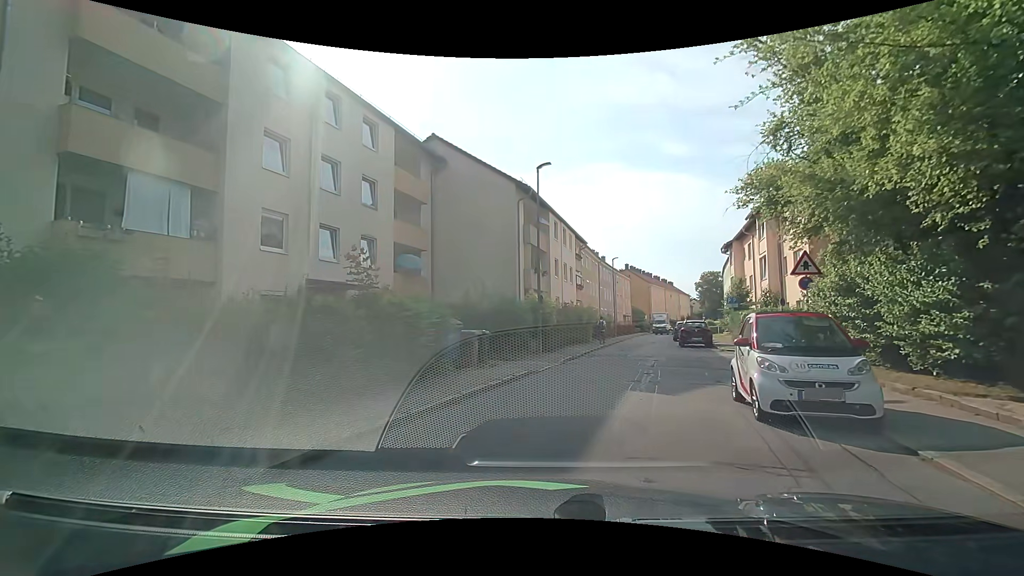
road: residential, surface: asphalt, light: Day
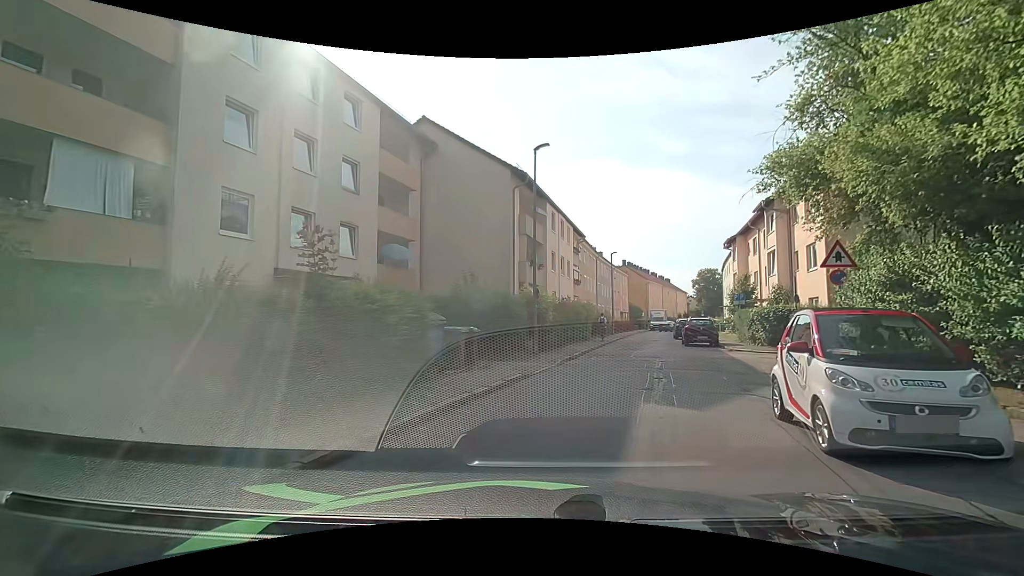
(0.0, +1.9) m; +2°
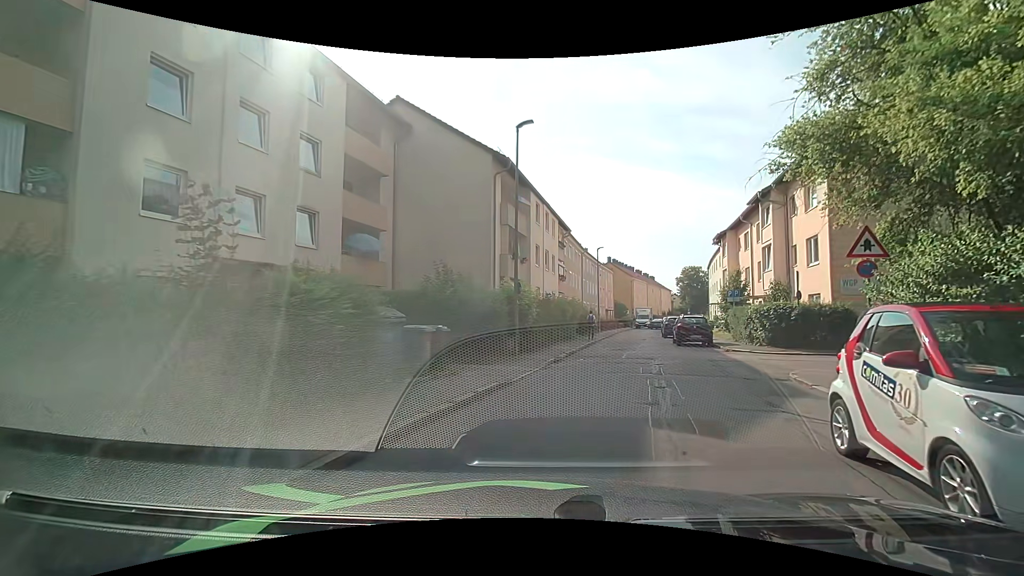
(0.0, +2.1) m; 0°
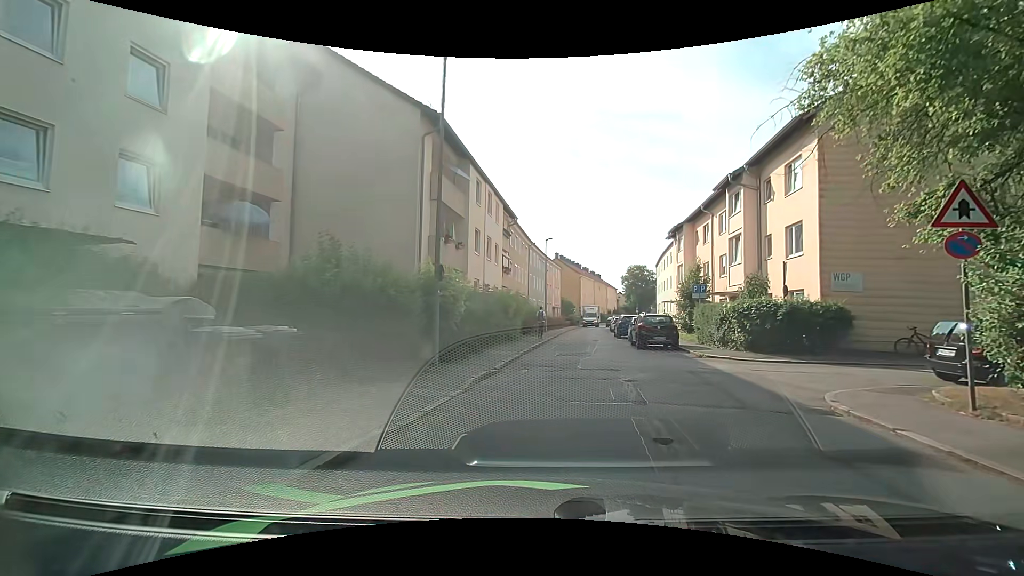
(+0.3, +4.7) m; +6°
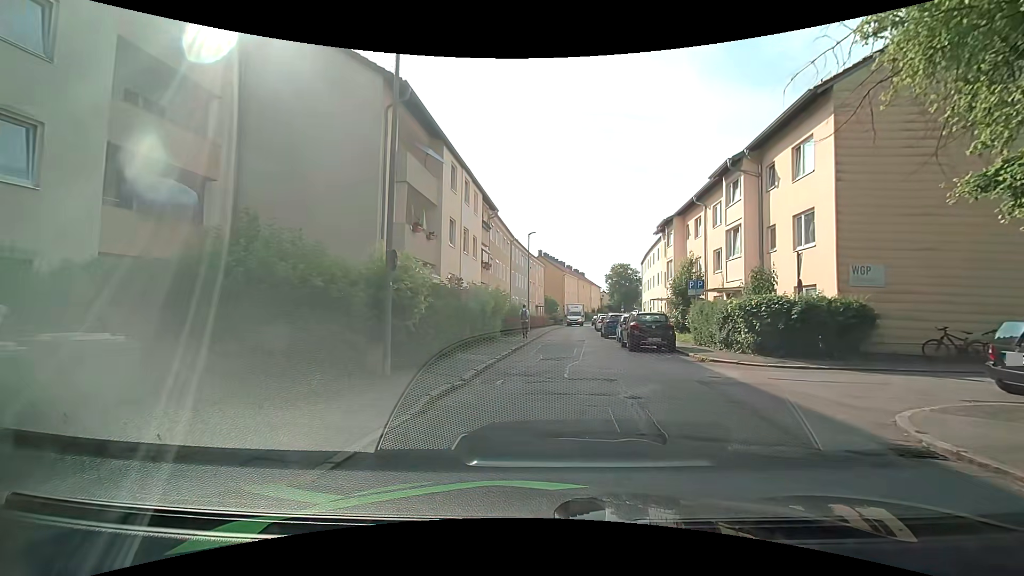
(+0.1, +2.5) m; +3°
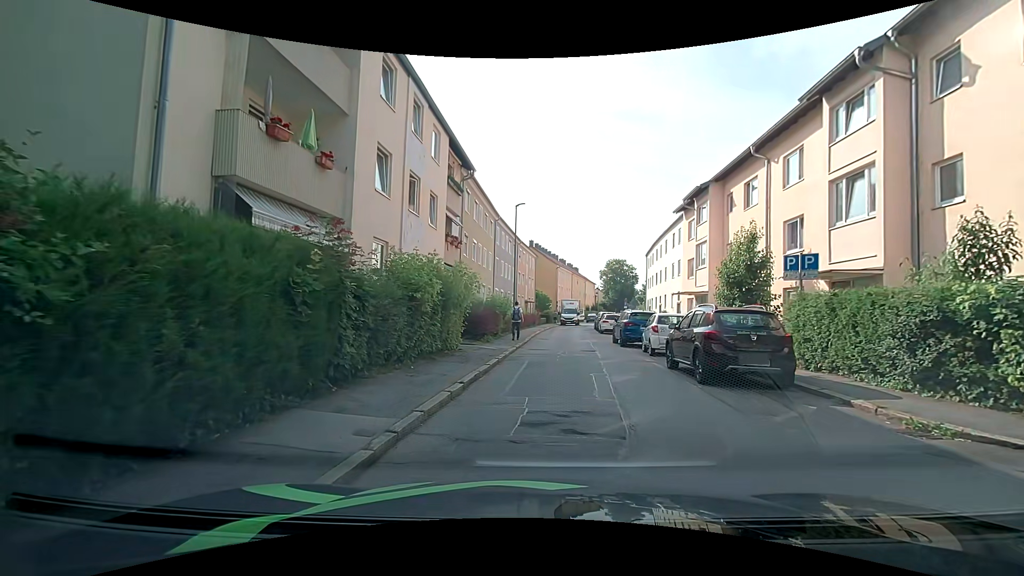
(-0.1, +9.5) m; 0°
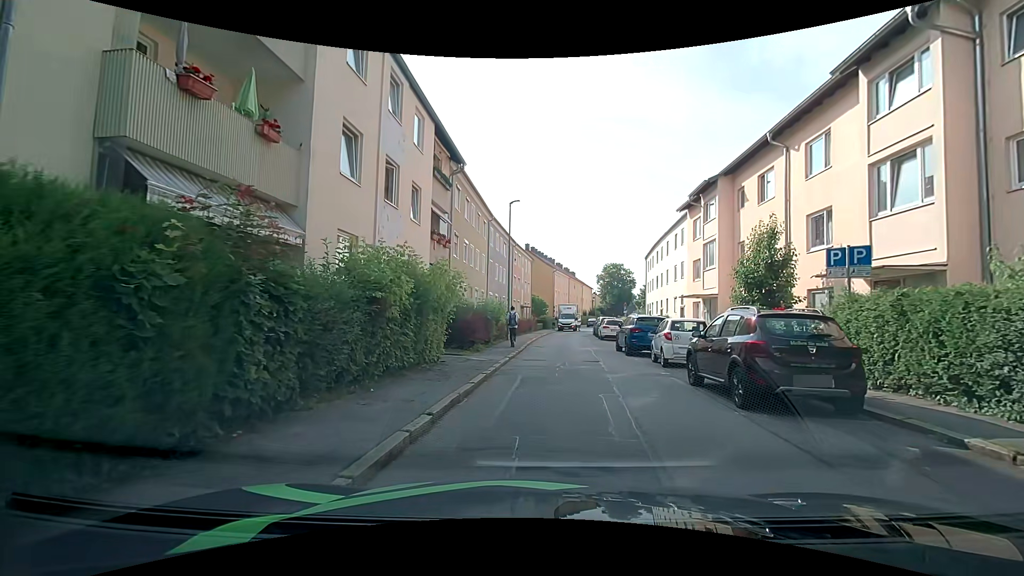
(0.0, +2.2) m; +1°
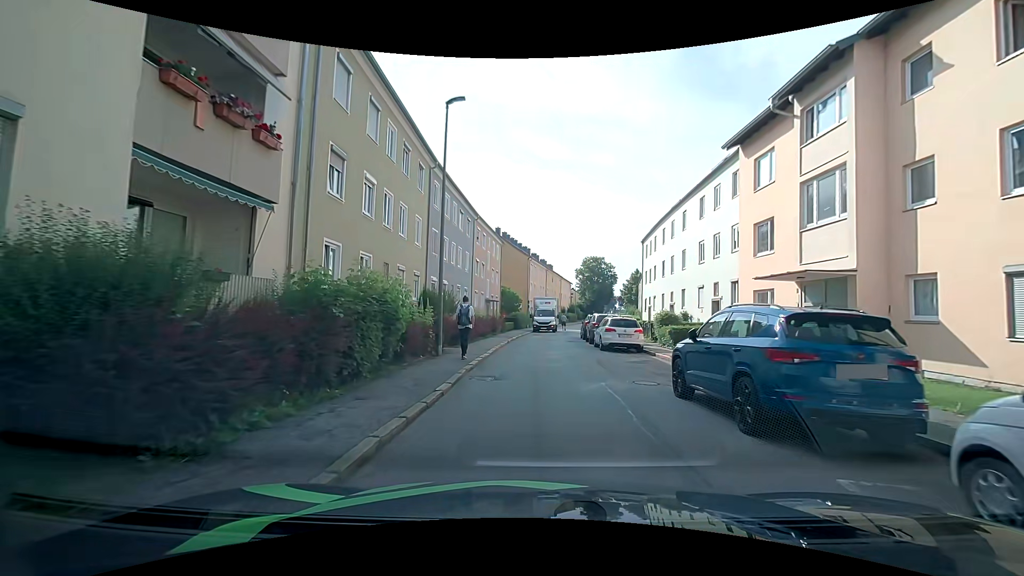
(+0.4, +13.5) m; +4°
